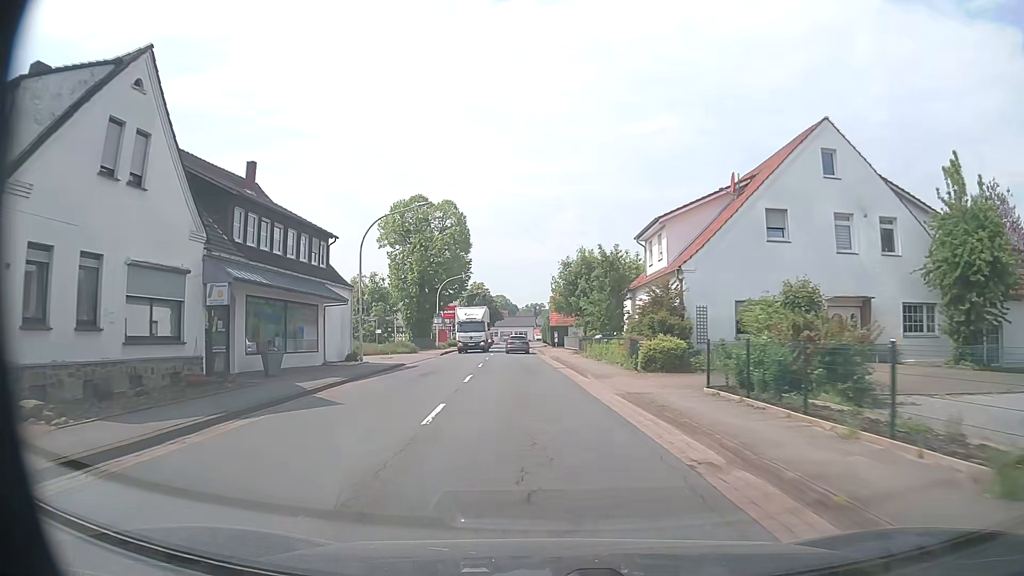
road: primary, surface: asphalt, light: Day
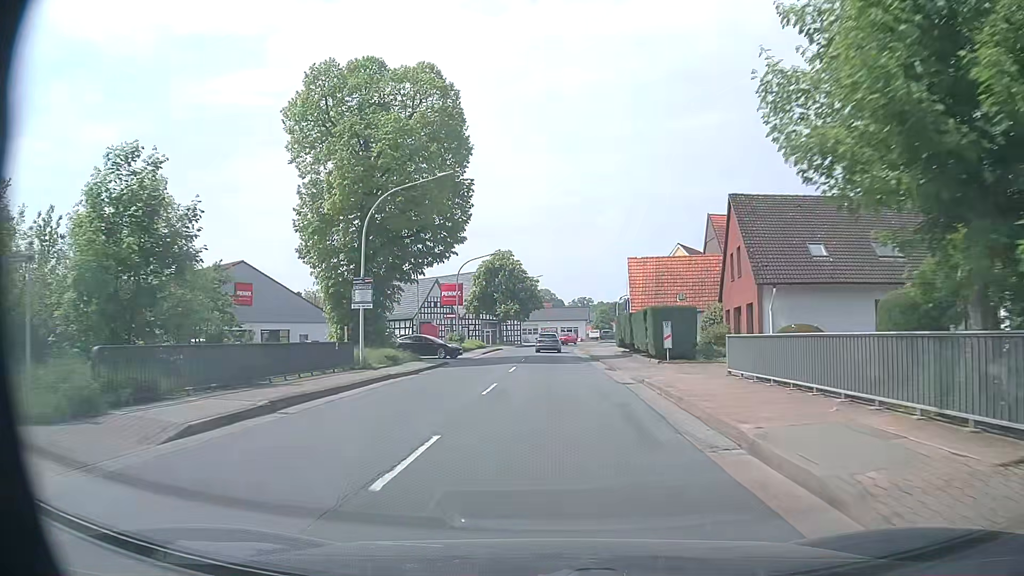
(-2.1, +41.2) m; -4°
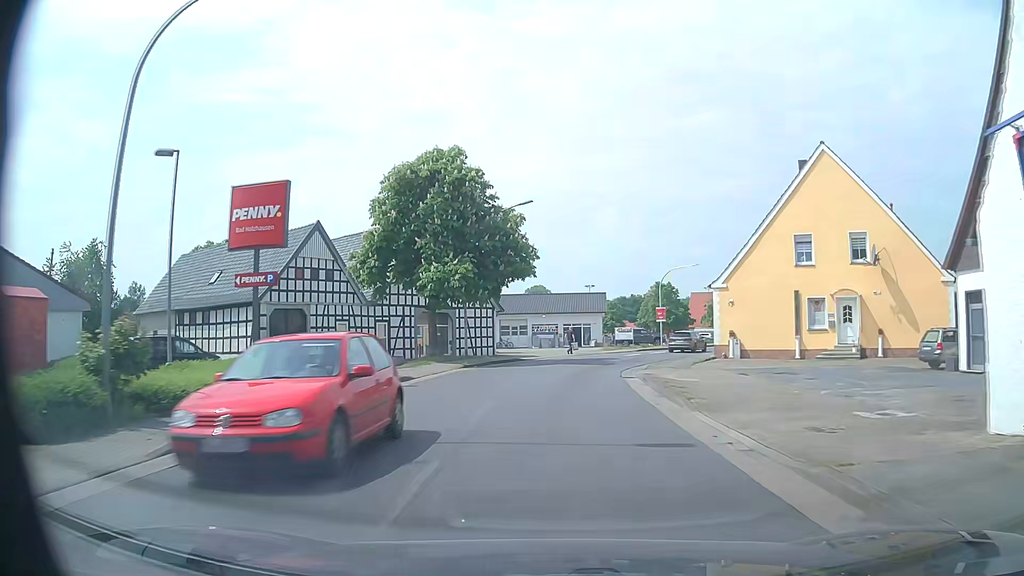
(-0.2, +41.3) m; 0°
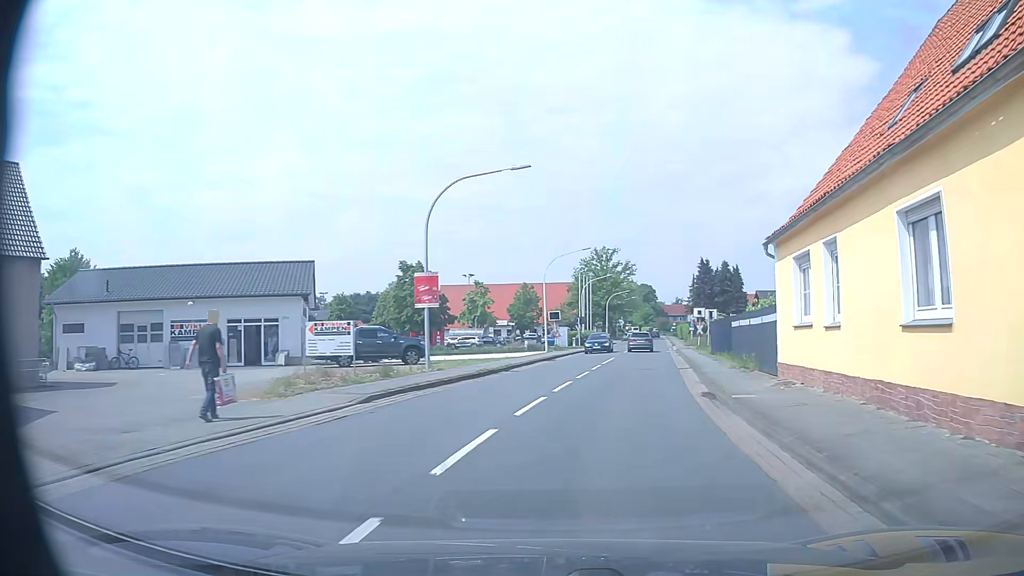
(+4.2, +34.9) m; +22°
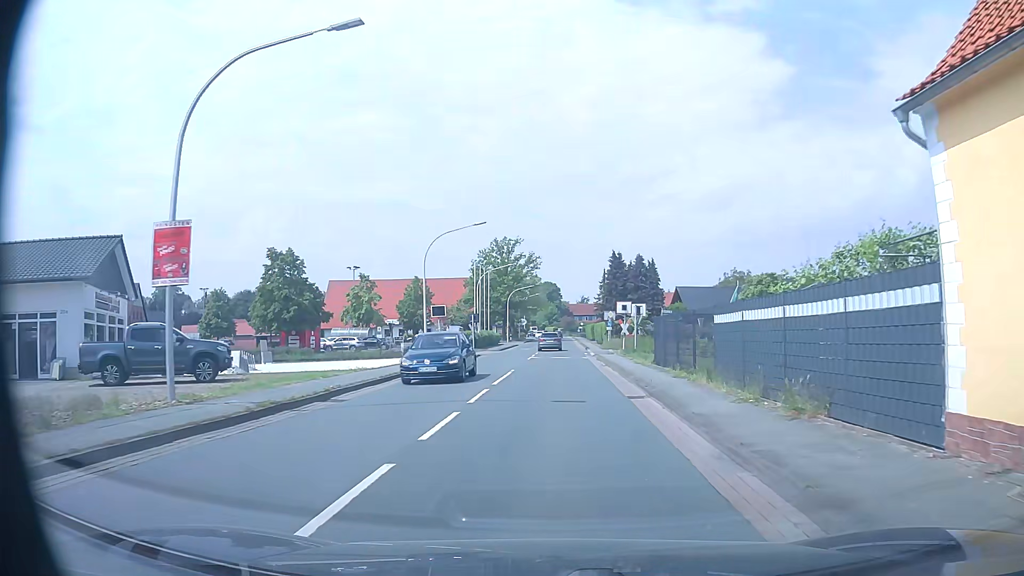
(+1.0, +11.4) m; +8°
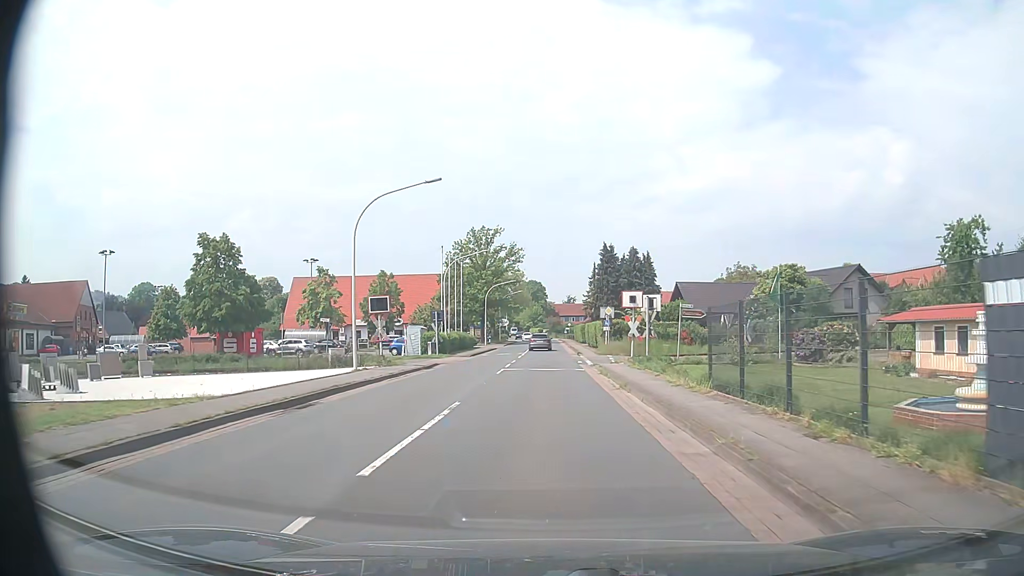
(+0.2, +11.2) m; +1°
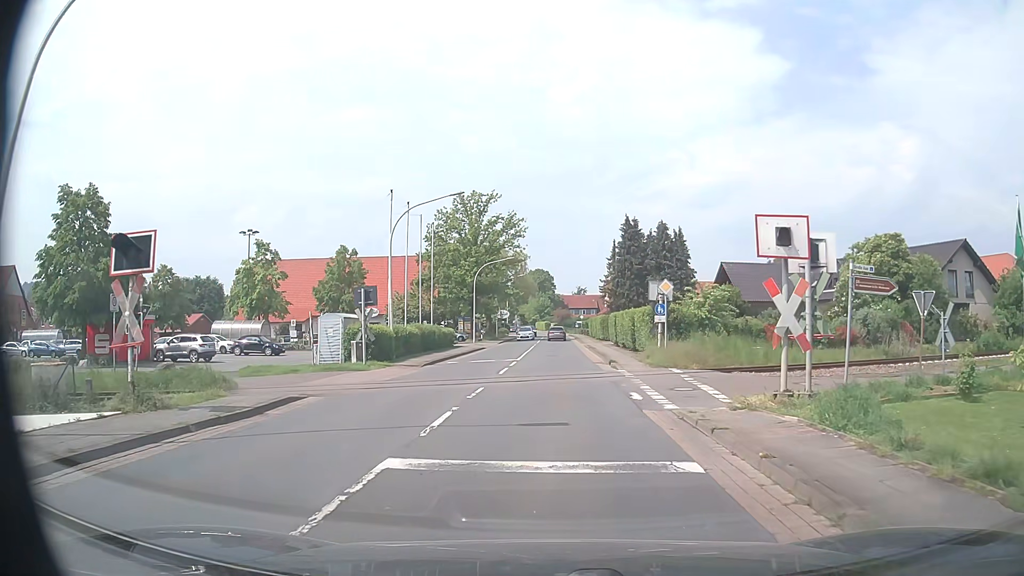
(-0.1, +18.9) m; -1°
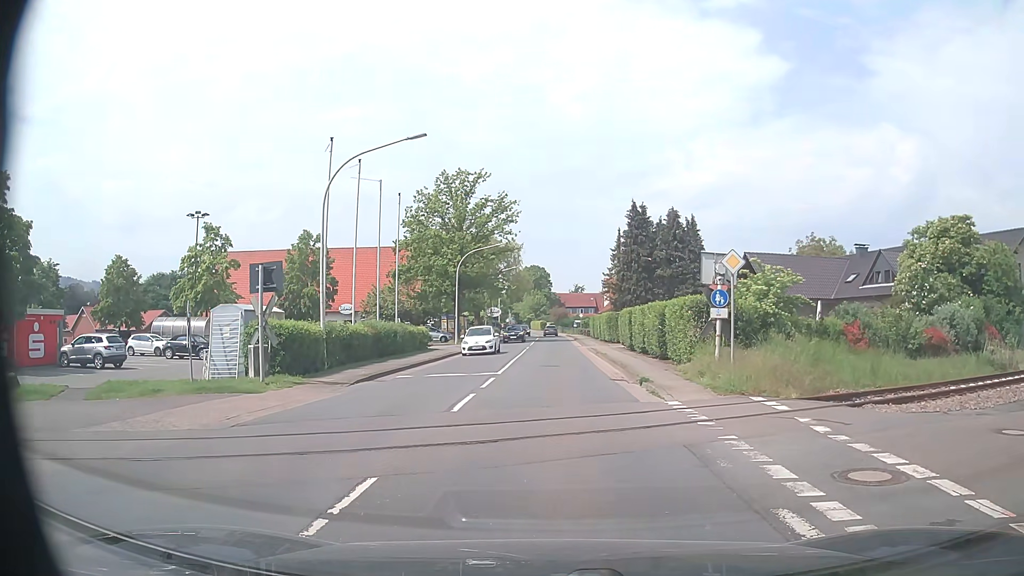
(0.0, +8.8) m; -1°
